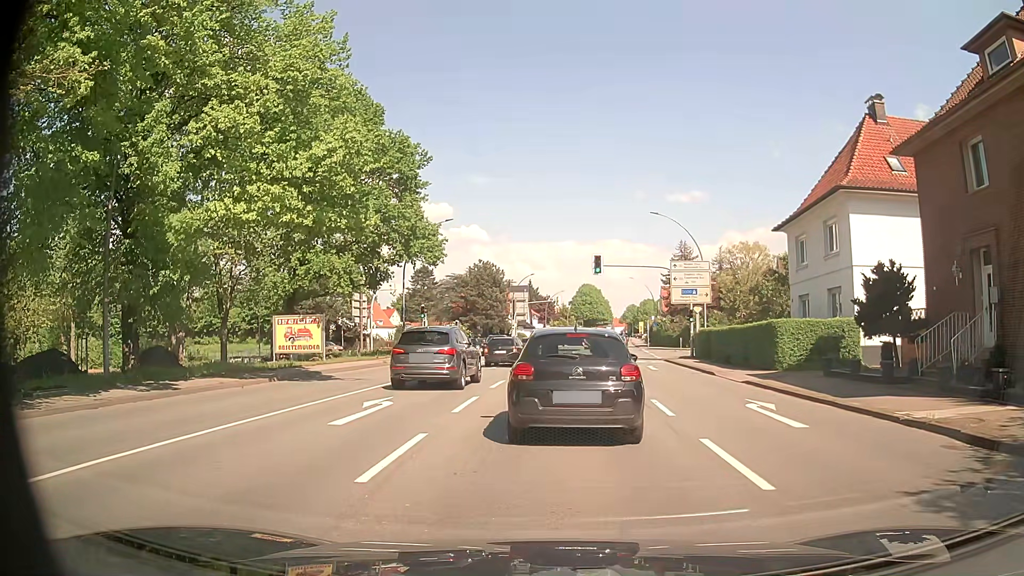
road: primary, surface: asphalt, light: Day
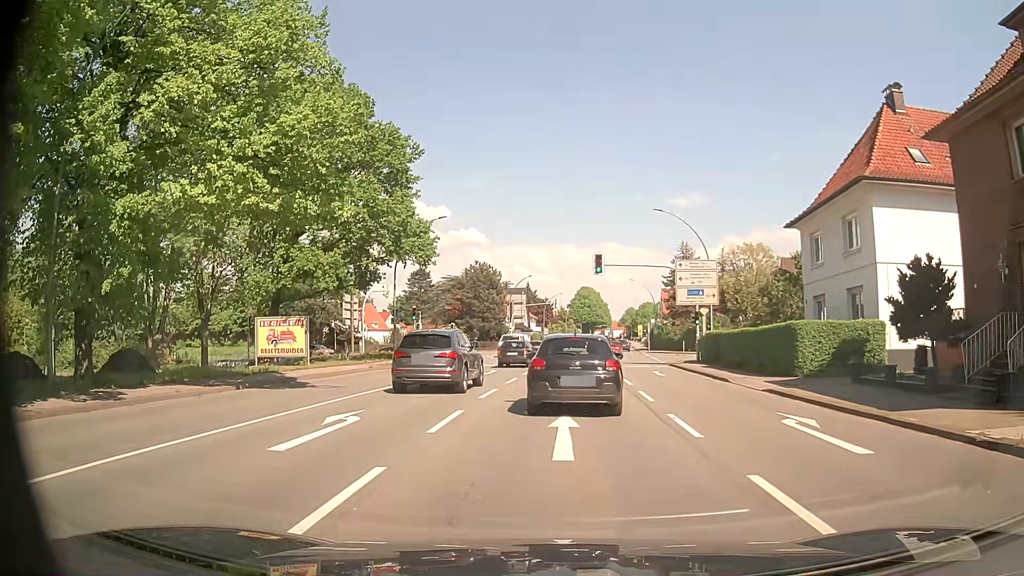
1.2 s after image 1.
(+0.1, +2.6) m; +1°
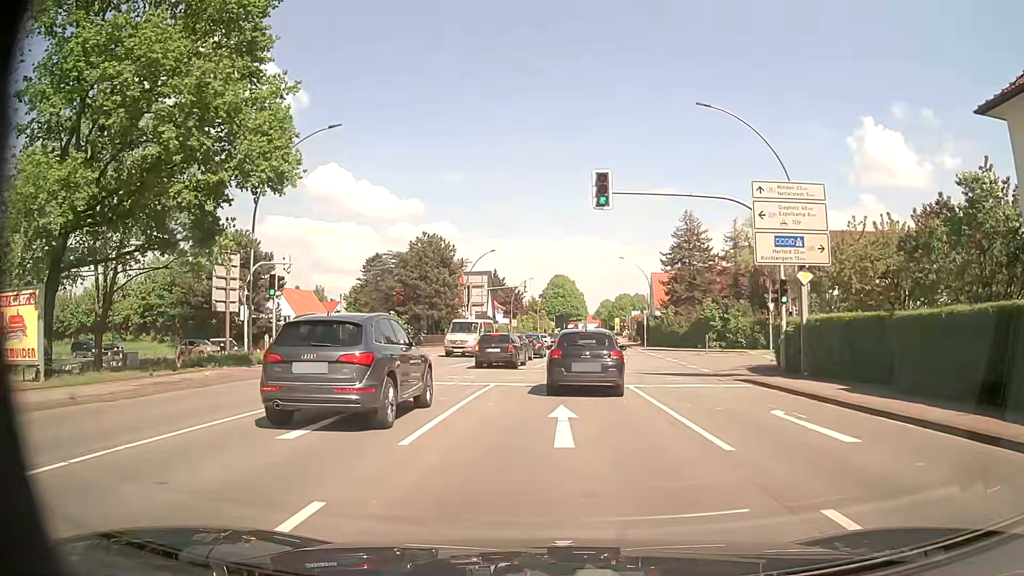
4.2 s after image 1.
(+0.7, +20.4) m; +3°
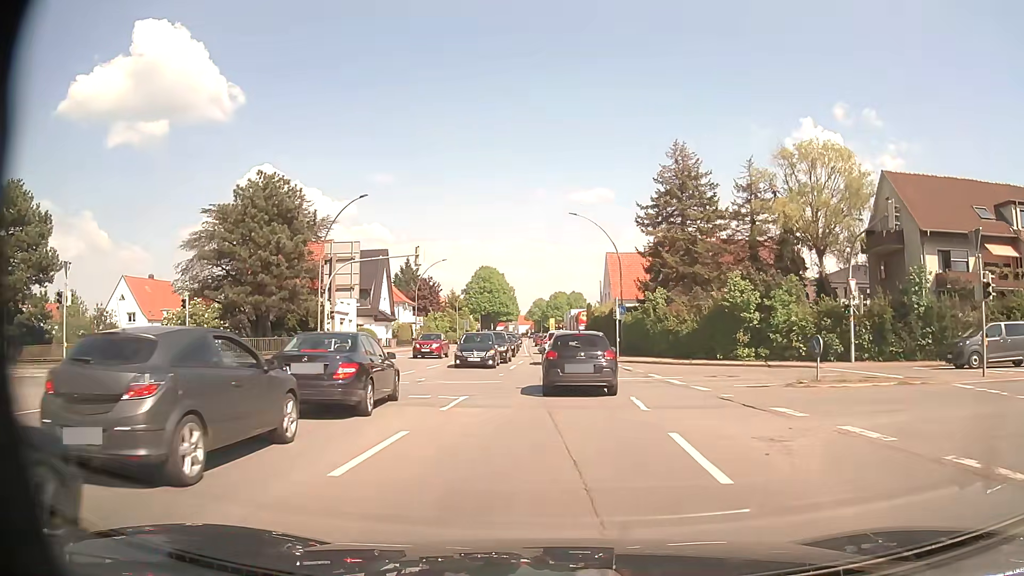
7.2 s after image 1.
(+1.3, +28.2) m; +6°
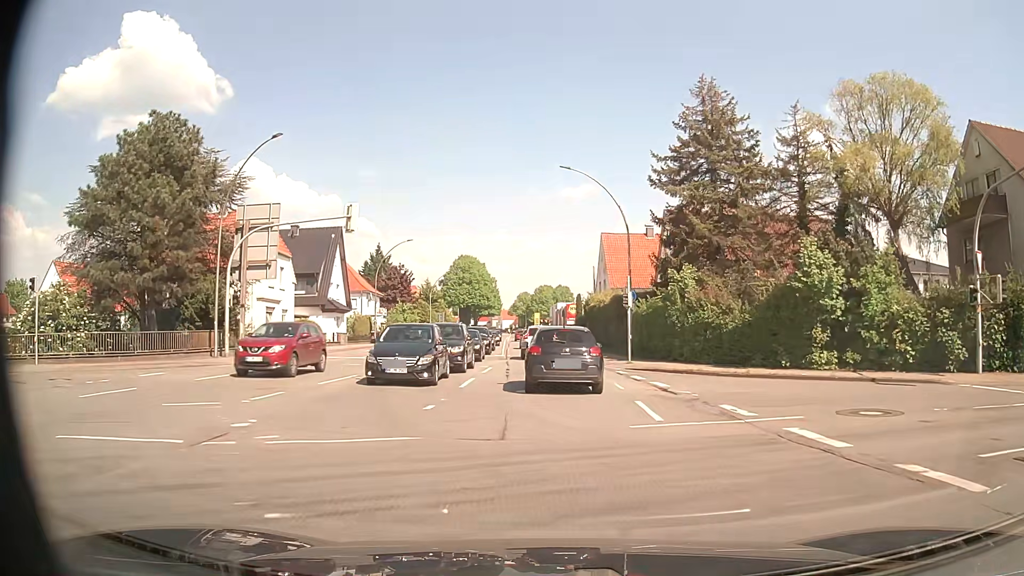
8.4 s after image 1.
(+0.1, +12.3) m; +1°
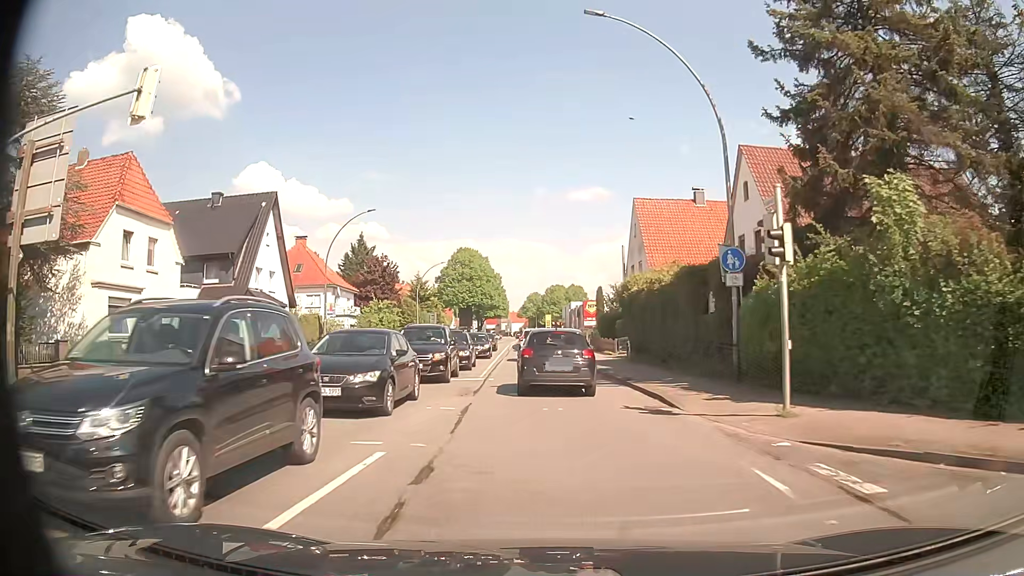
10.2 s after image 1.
(-0.1, +17.8) m; -1°
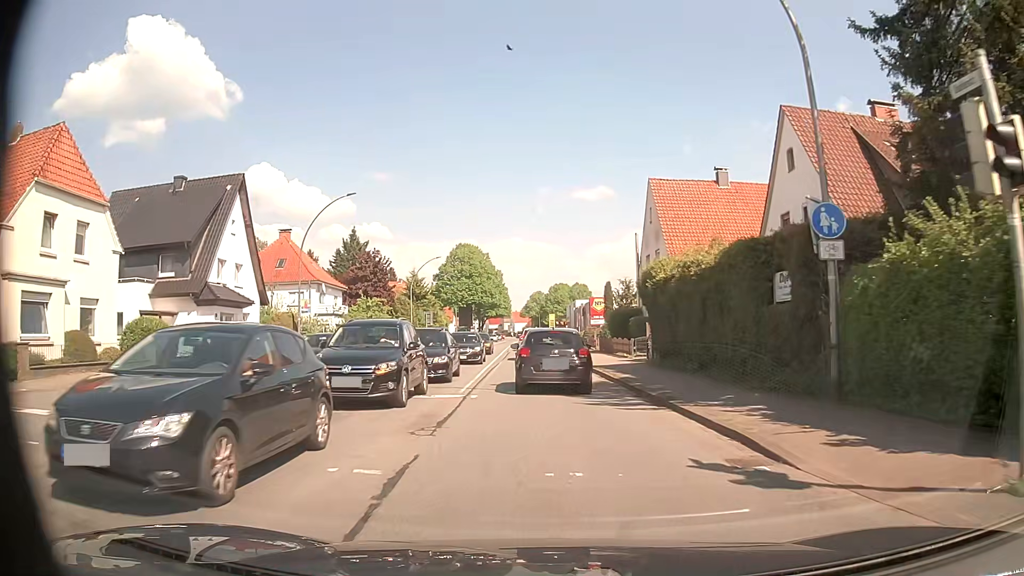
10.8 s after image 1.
(0.0, +5.8) m; 0°
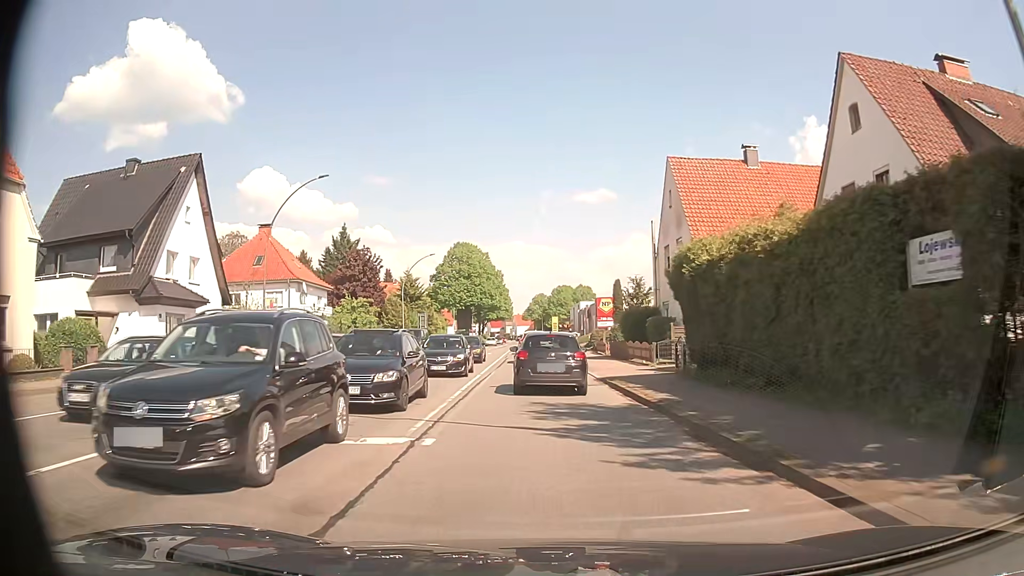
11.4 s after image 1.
(0.0, +5.9) m; 0°
